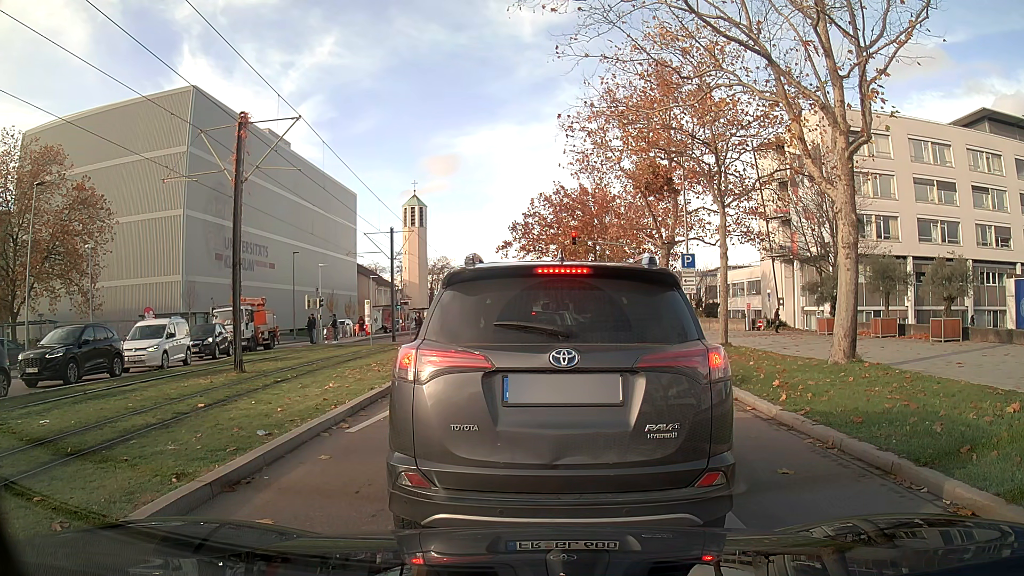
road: secondary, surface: asphalt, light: Day
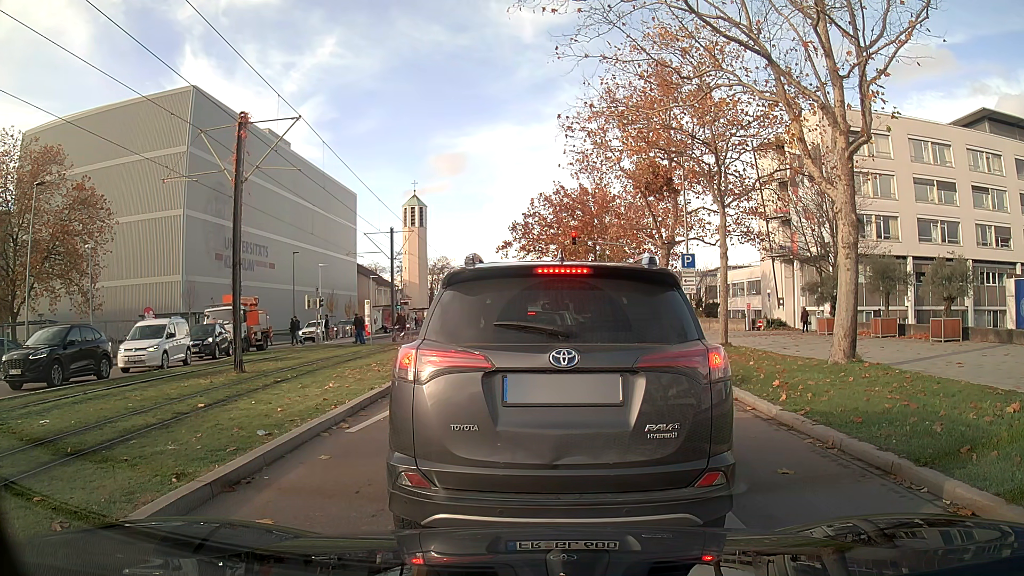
(0.0, 0.0) m; 0°
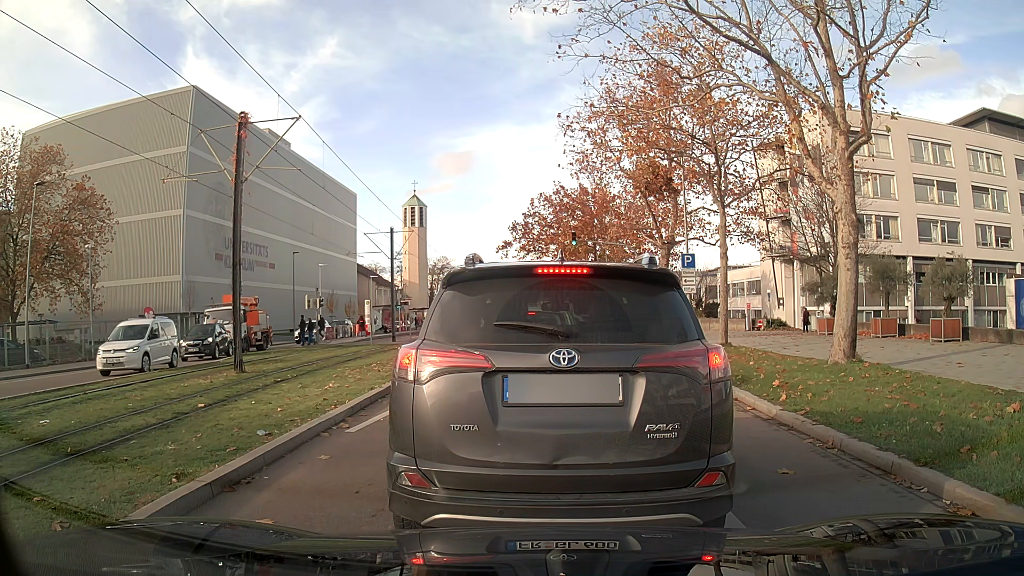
(0.0, 0.0) m; 0°
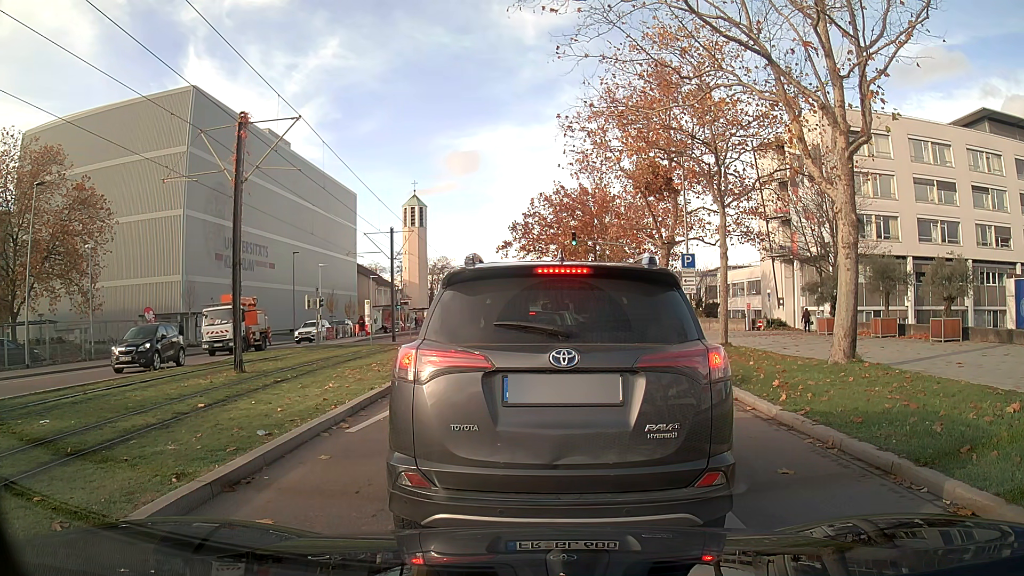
(0.0, 0.0) m; 0°
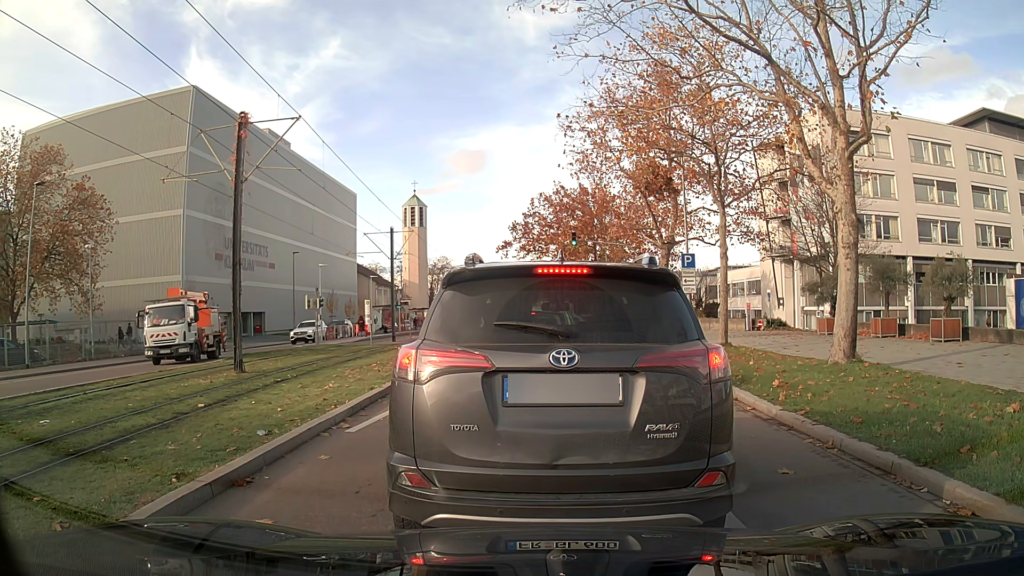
(0.0, 0.0) m; 0°
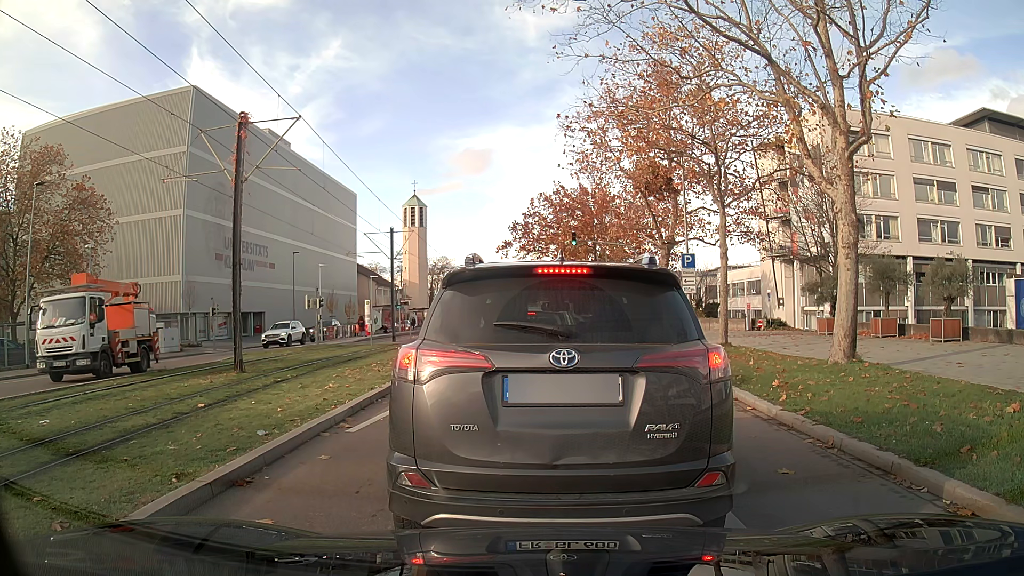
(0.0, 0.0) m; 0°
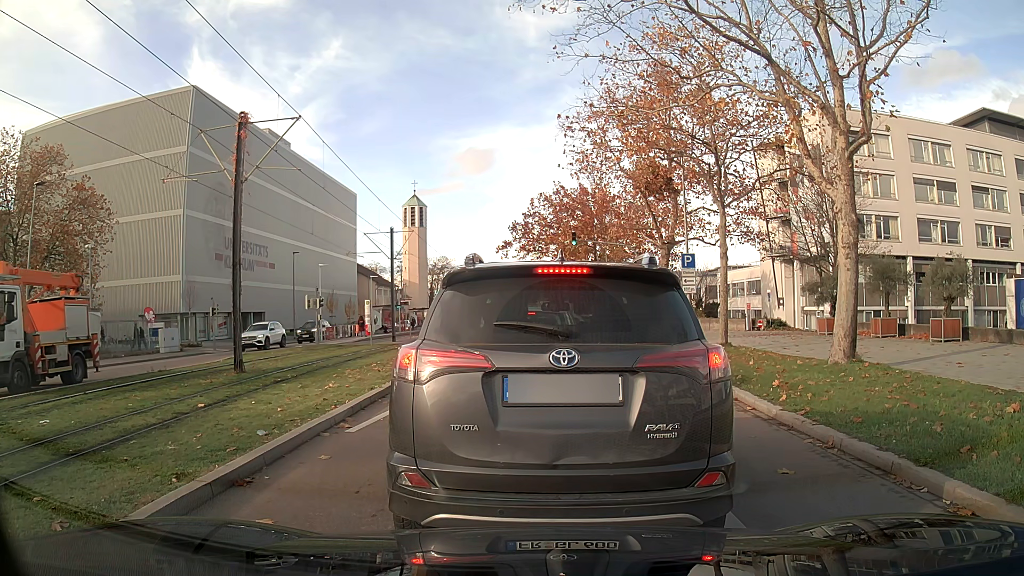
(0.0, 0.0) m; 0°
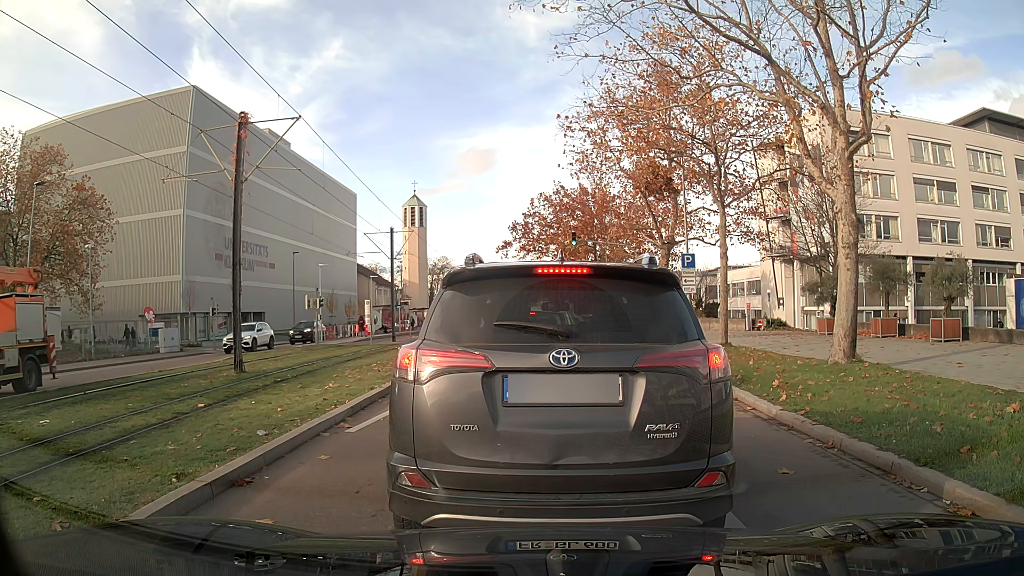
(0.0, 0.0) m; 0°
(0, +10) (+1, +20) (+2, +30) (+3, +40) (+3, +50) (+3, +60) (+3, +70) (+3, +80) (+4, +90) (+4, +100) m
